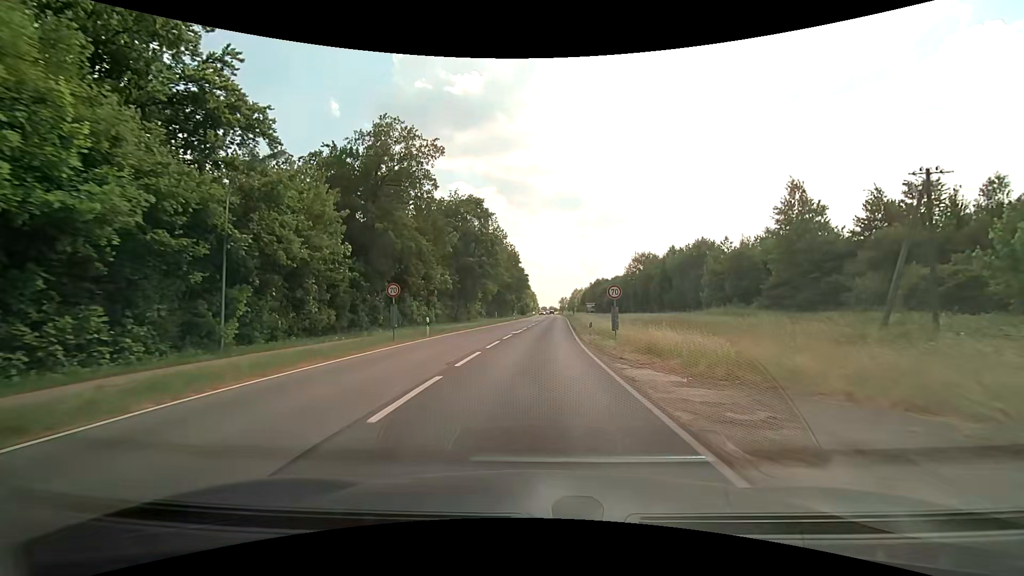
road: secondary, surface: asphalt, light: Day
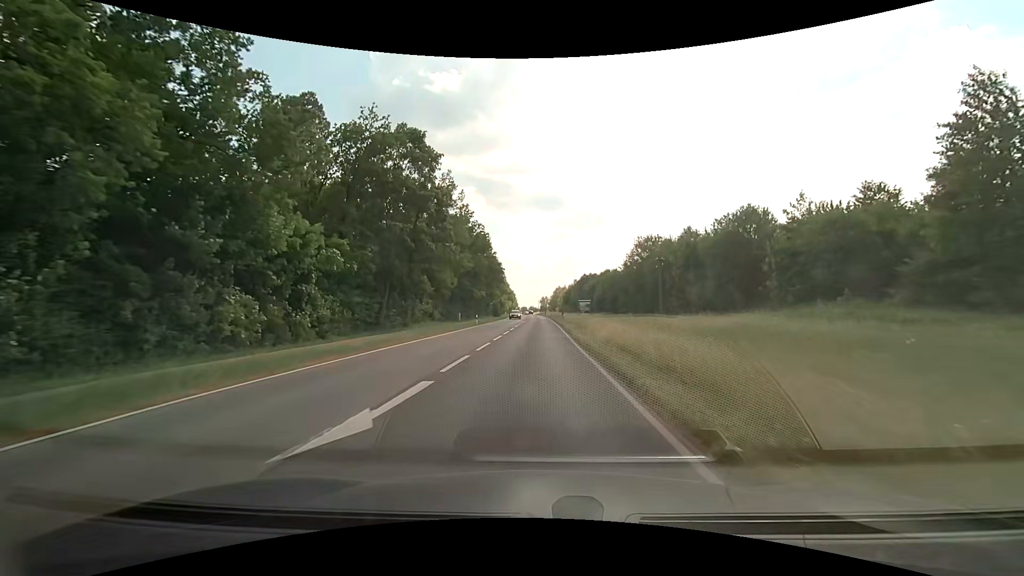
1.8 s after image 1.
(+0.5, +25.0) m; +2°
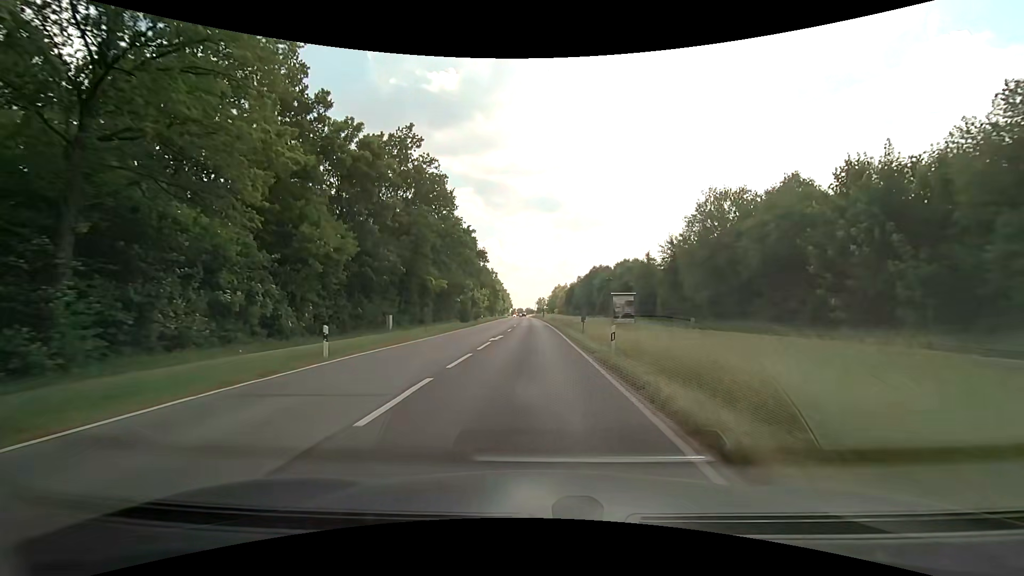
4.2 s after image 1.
(+0.2, +35.2) m; +1°
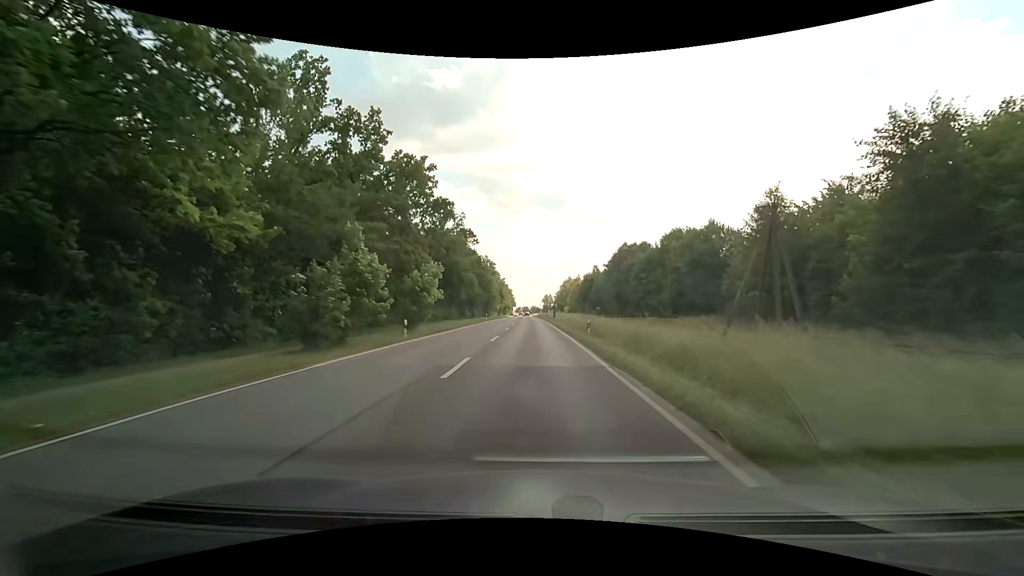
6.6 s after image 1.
(-0.3, +38.6) m; -1°
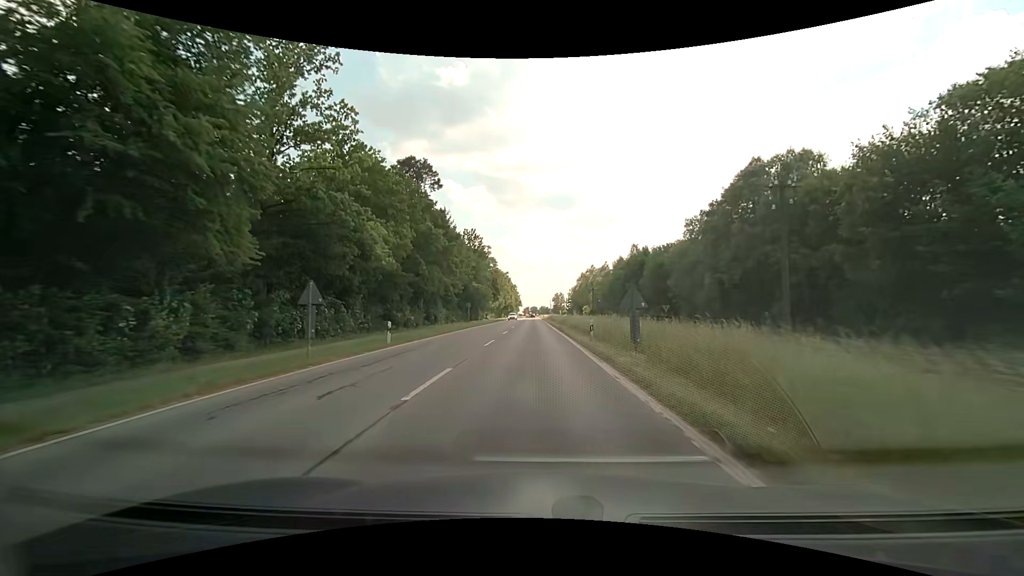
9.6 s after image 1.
(-0.5, +50.1) m; -1°
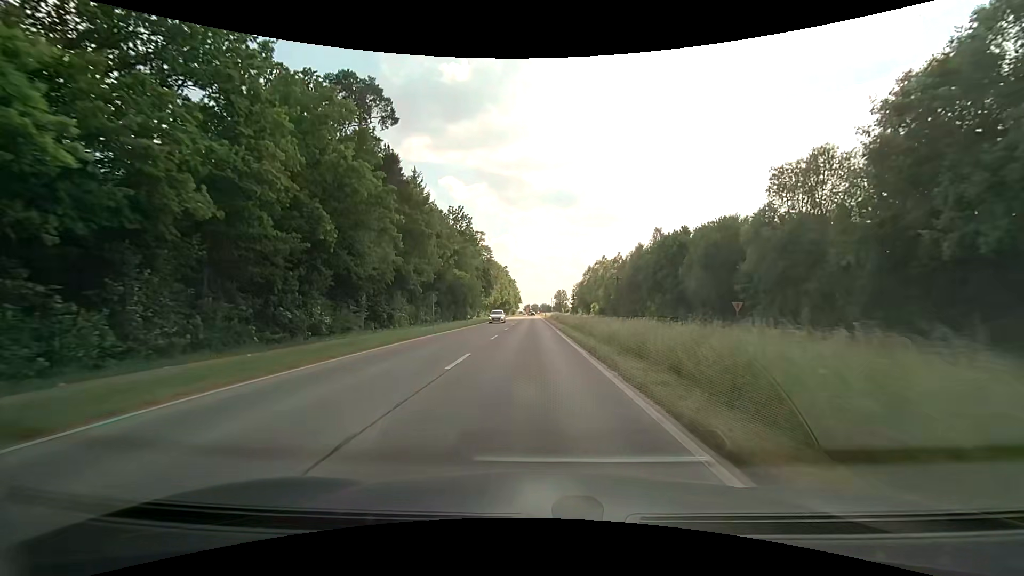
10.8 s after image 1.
(-0.1, +19.9) m; 0°
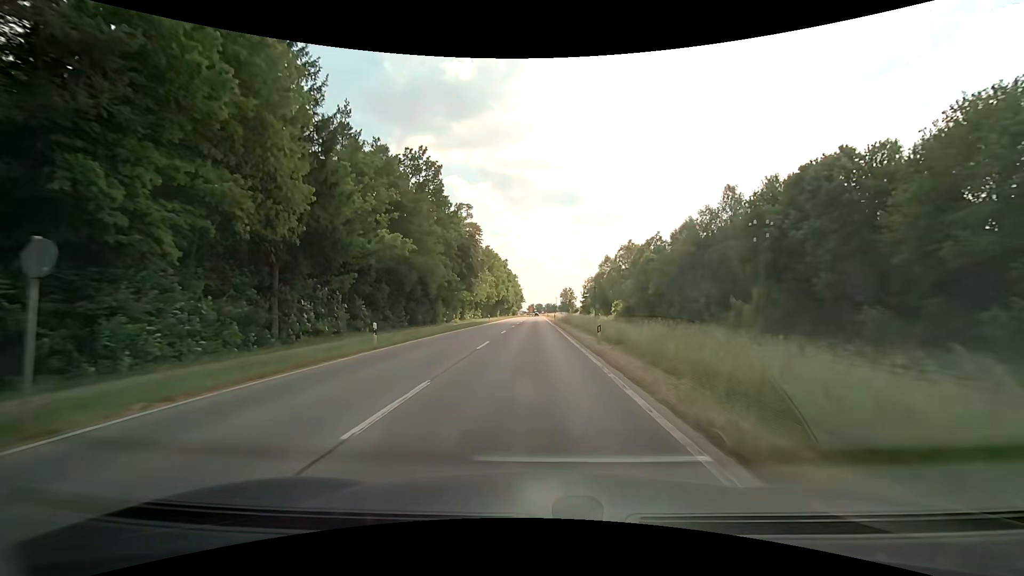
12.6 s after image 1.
(0.0, +30.1) m; 0°
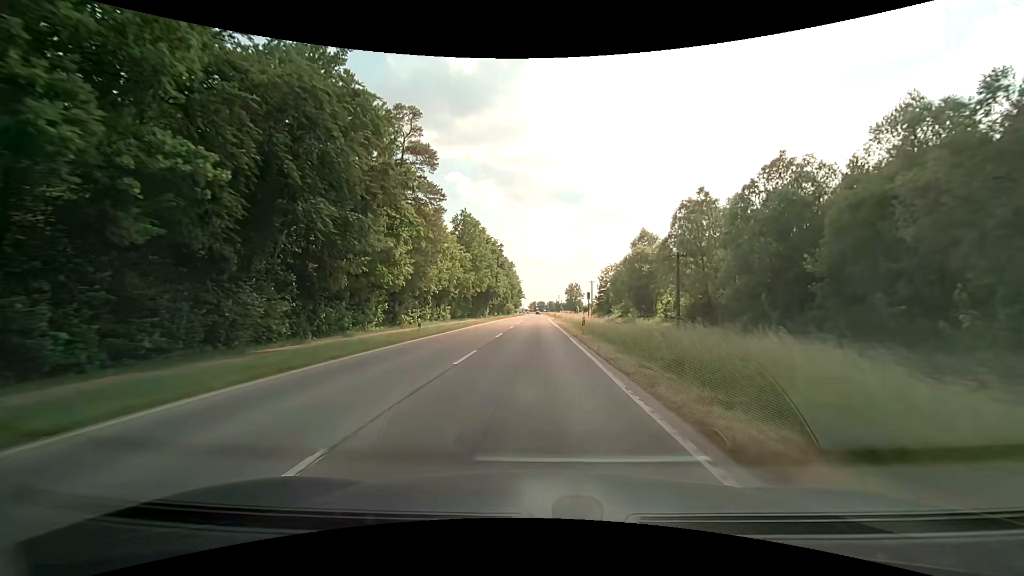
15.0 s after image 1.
(0.0, +40.7) m; 0°
(0, +10) (0, +20) (0, +30) (0, +40) (0, +50) (0, +60) (0, +70) (0, +80) (+1, +90) (+1, +100) m
